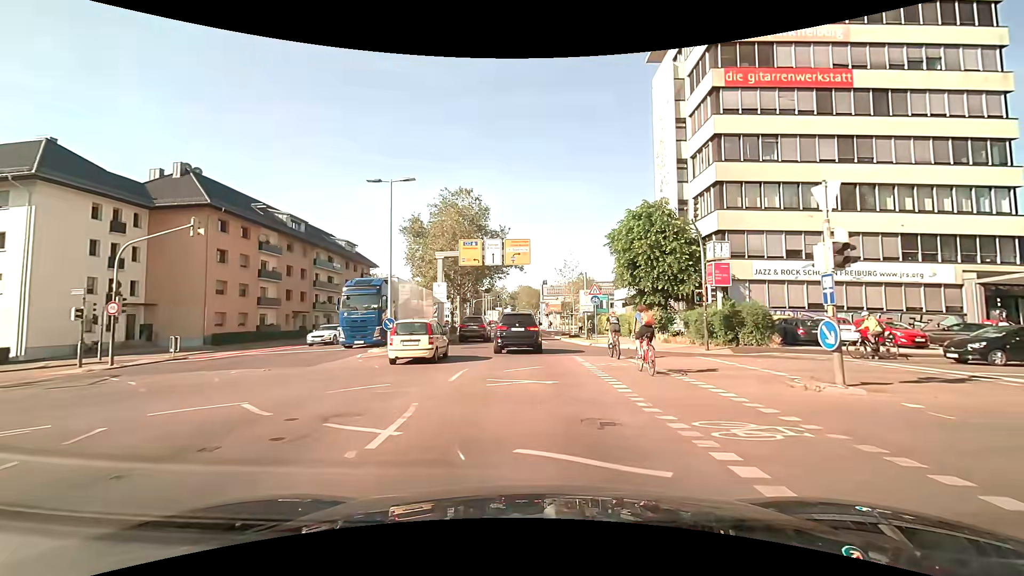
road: secondary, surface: asphalt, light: Day
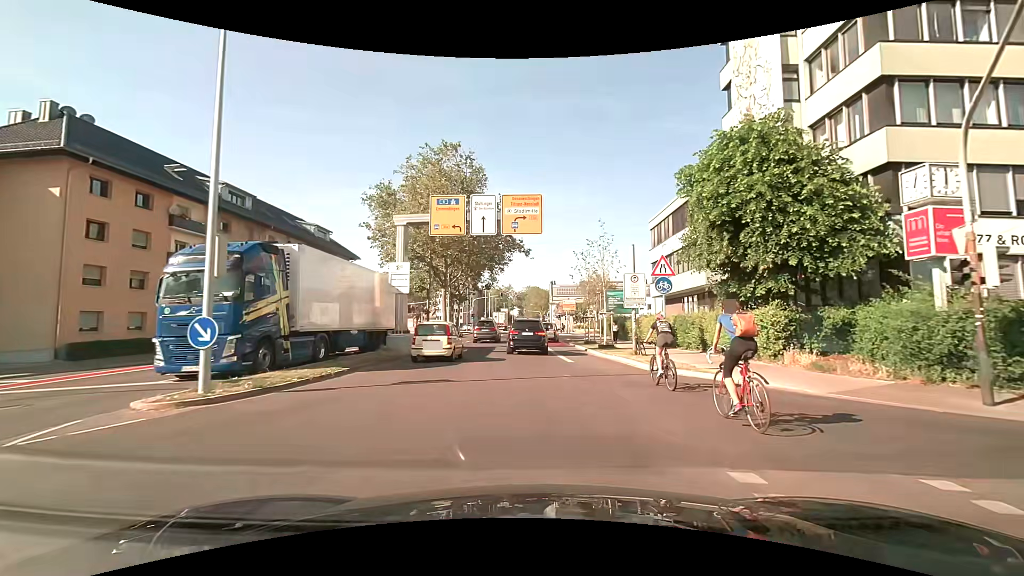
(0.0, +14.1) m; 0°
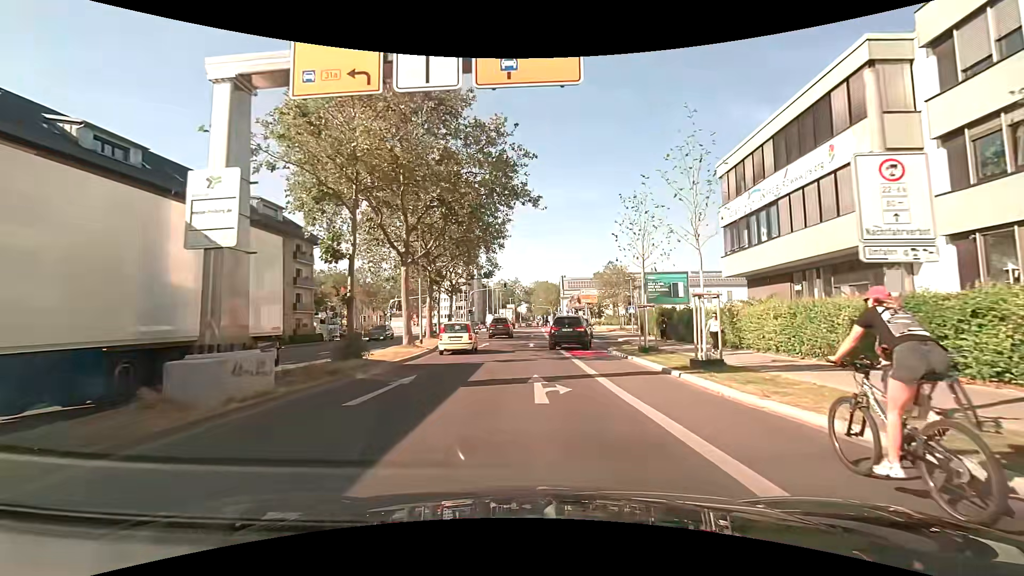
(-0.2, +15.1) m; -1°
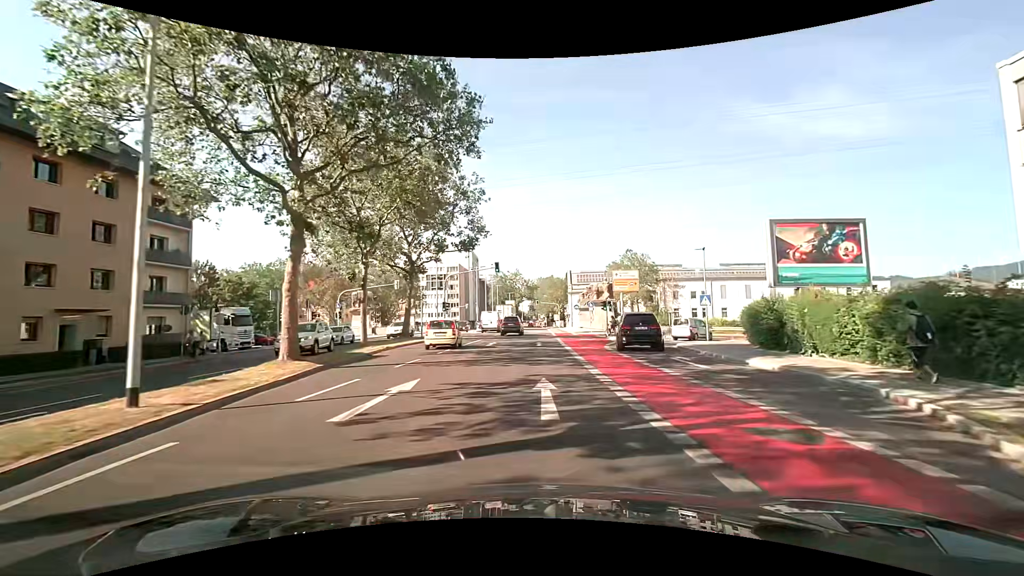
(0.0, +21.9) m; 0°
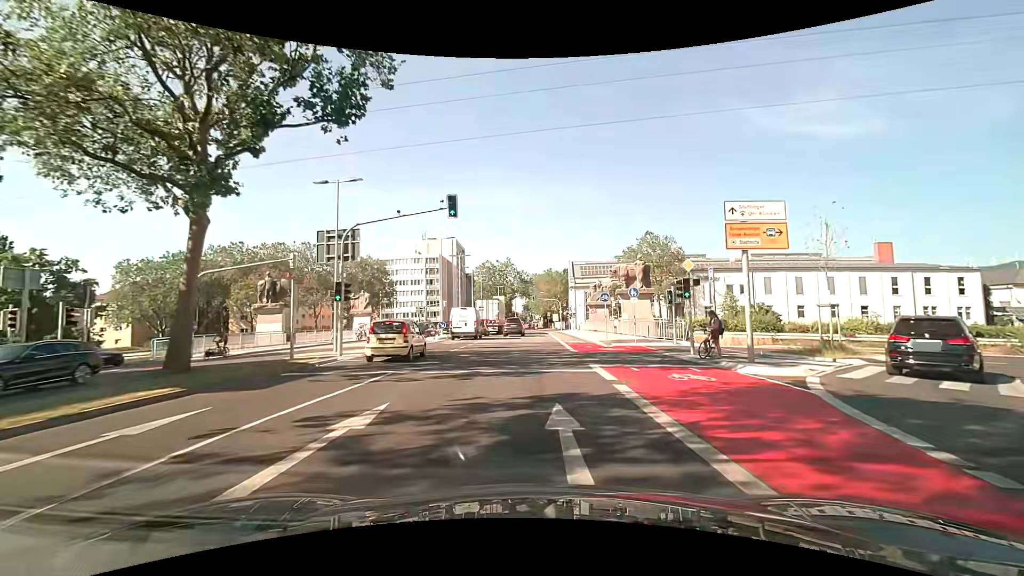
(+0.2, +23.6) m; +1°
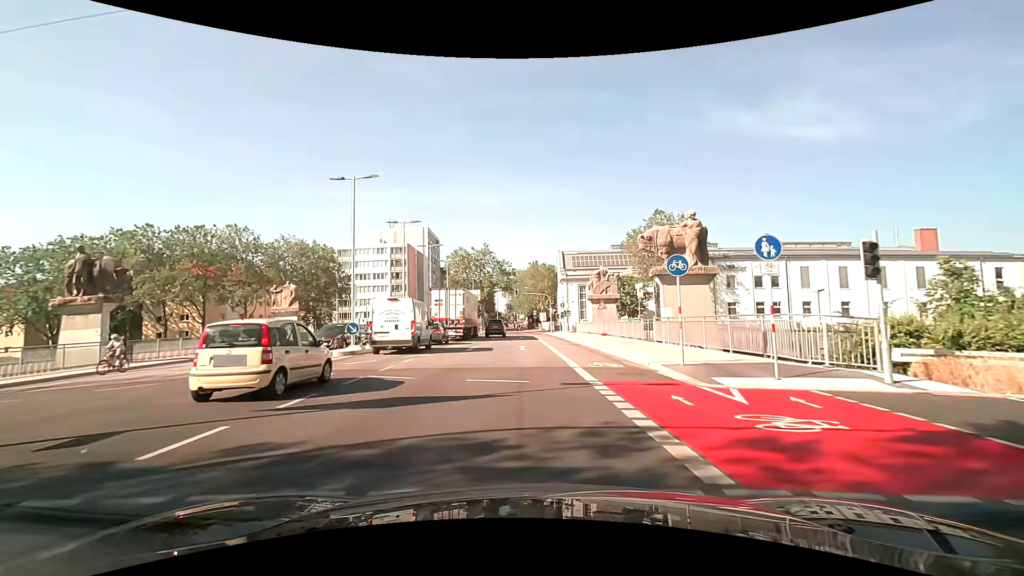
(+0.3, +17.9) m; +2°
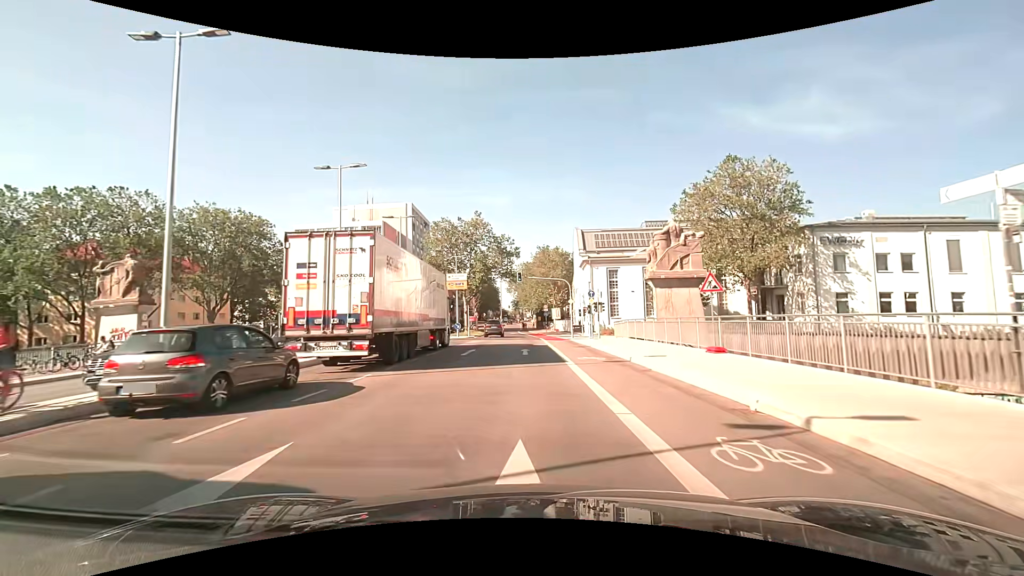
(-0.1, +23.4) m; -1°
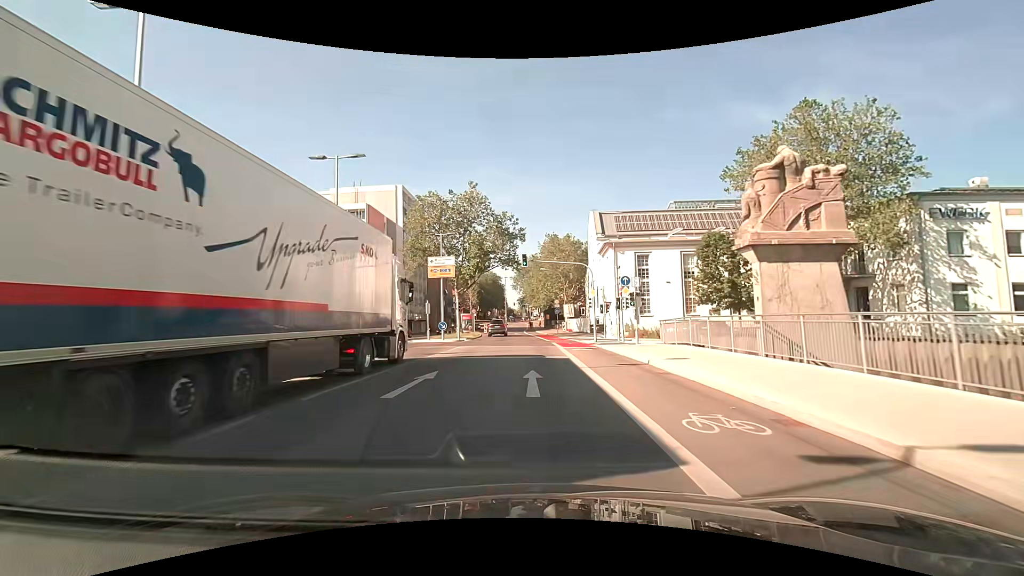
(0.0, +12.1) m; -1°
